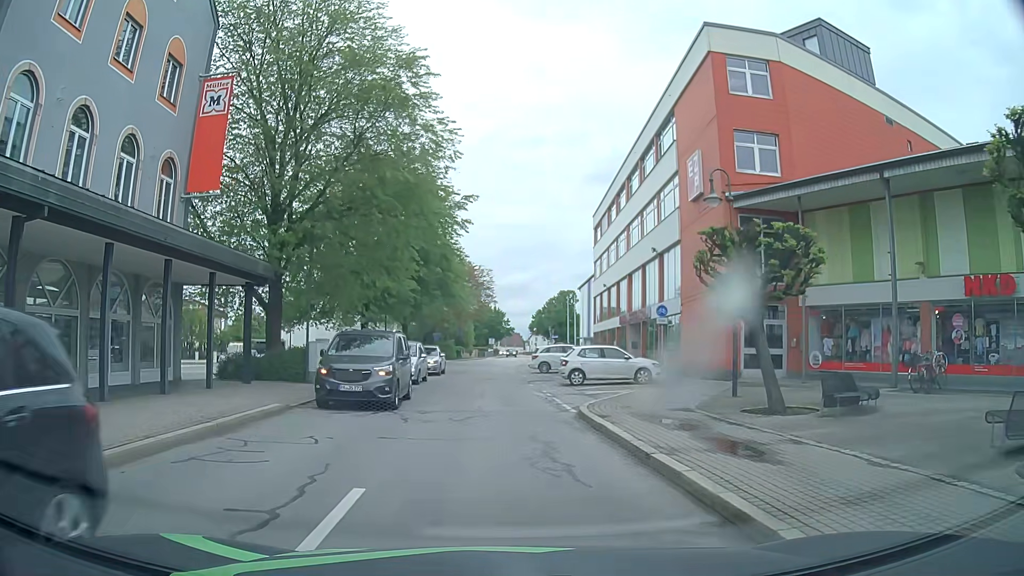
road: residential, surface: asphalt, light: Day
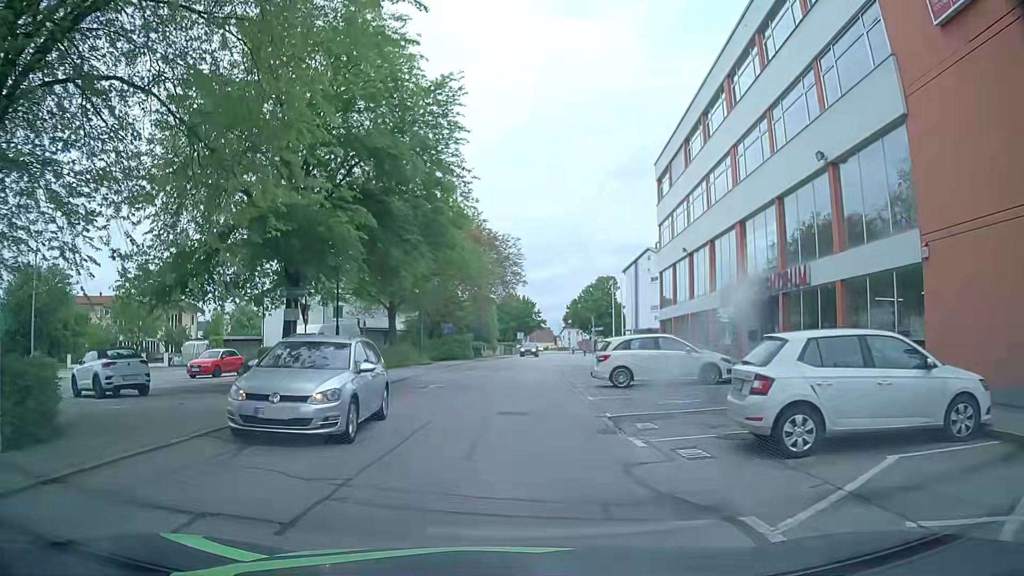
(-0.5, +17.9) m; -2°
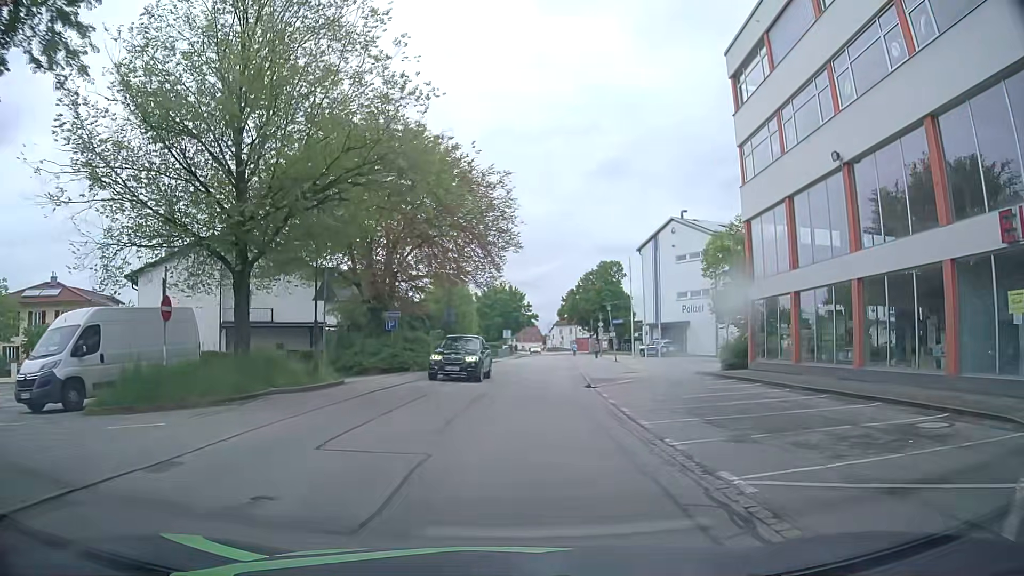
(-0.1, +20.0) m; 0°
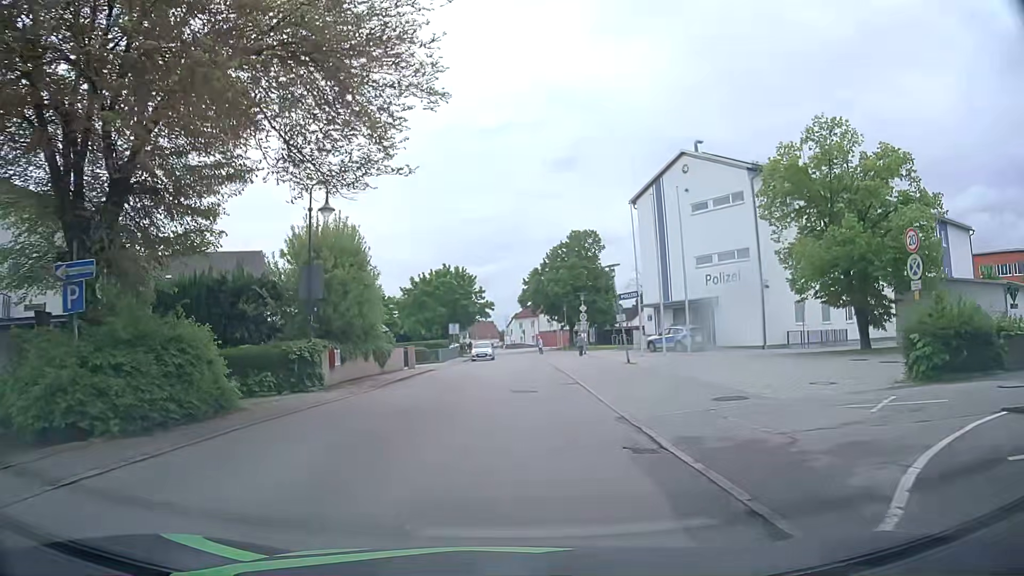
(+1.1, +21.4) m; +4°
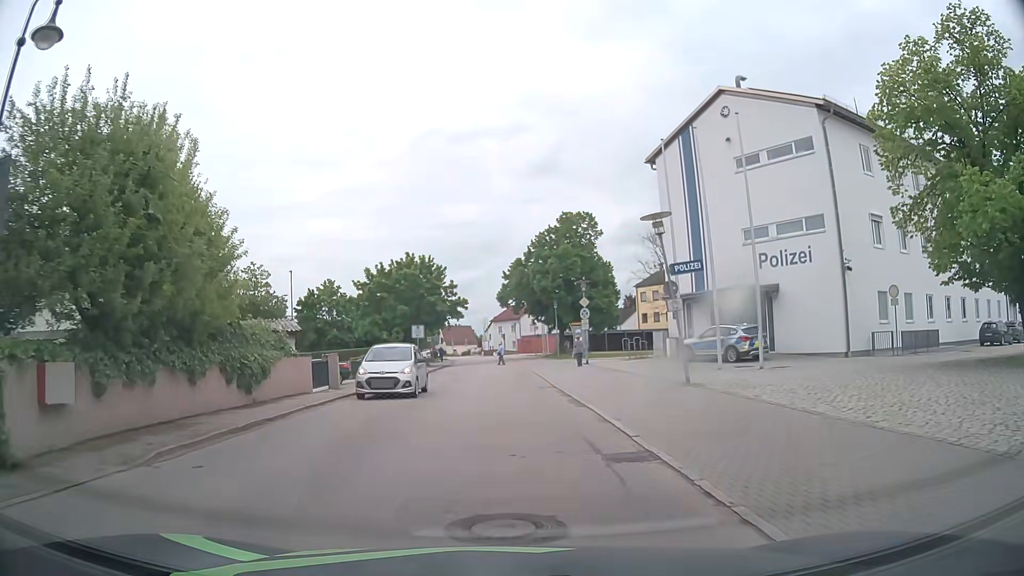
(+0.2, +13.3) m; +2°
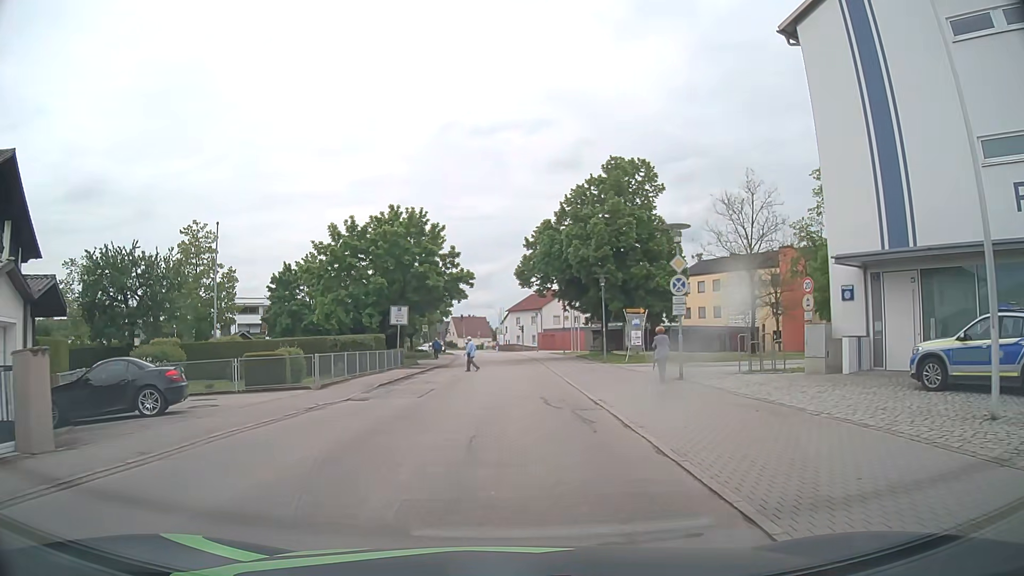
(-0.1, +17.7) m; -1°
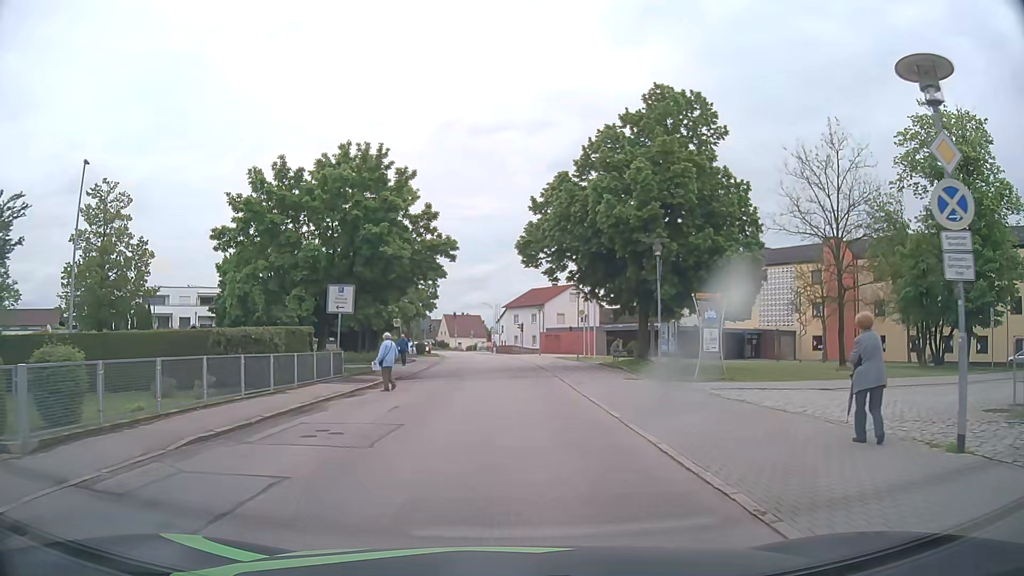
(0.0, +13.5) m; 0°
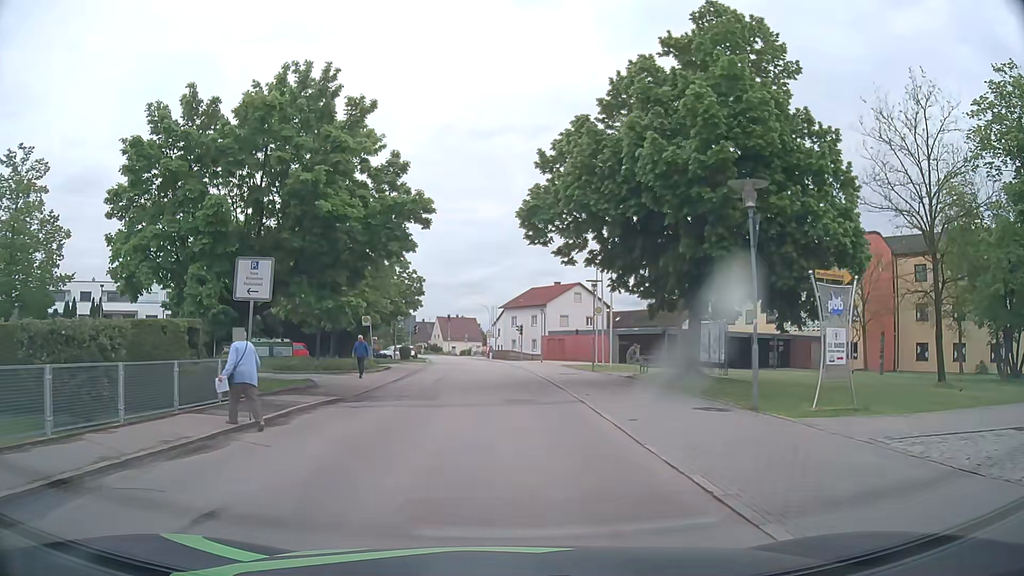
(+0.1, +9.0) m; +1°
(0, +10) (0, +20) (-1, +30) (-1, +40) (-2, +50) (-3, +60) (-4, +70) (-5, +80) (-6, +90) (-8, +100) m
